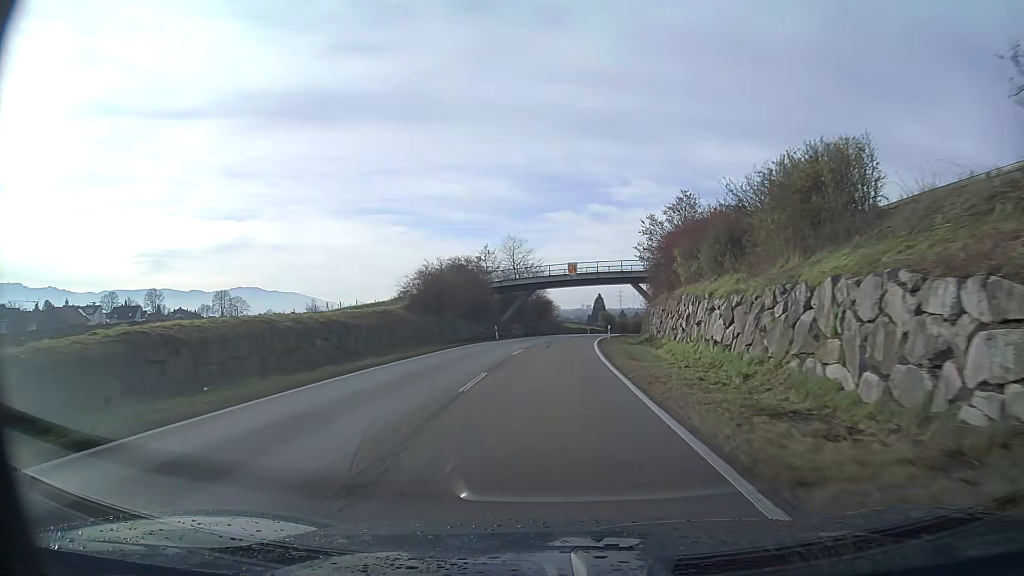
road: unclassified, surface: asphalt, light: Day
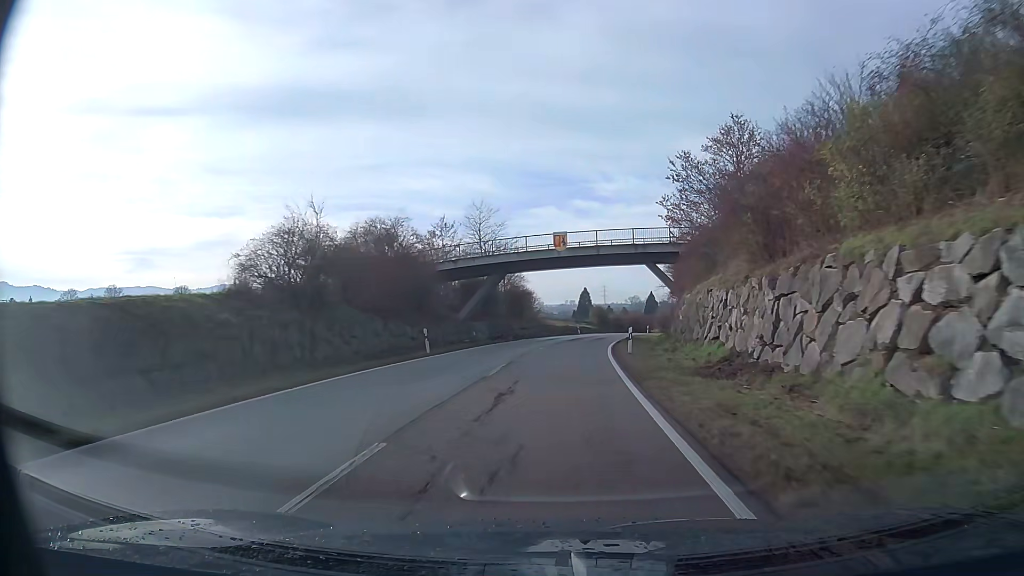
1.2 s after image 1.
(+0.3, +21.1) m; +2°
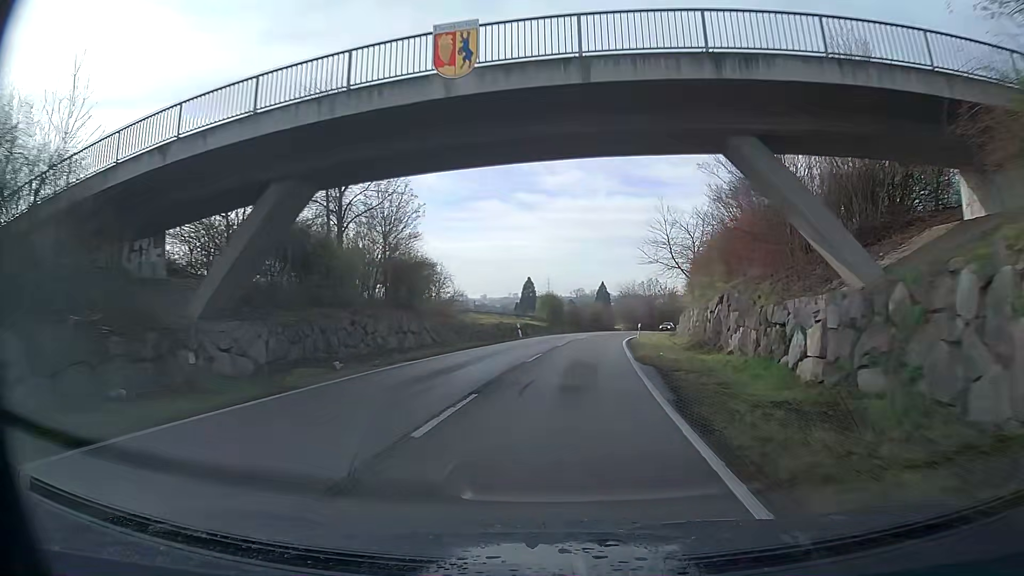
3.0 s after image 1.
(+1.2, +31.7) m; +5°
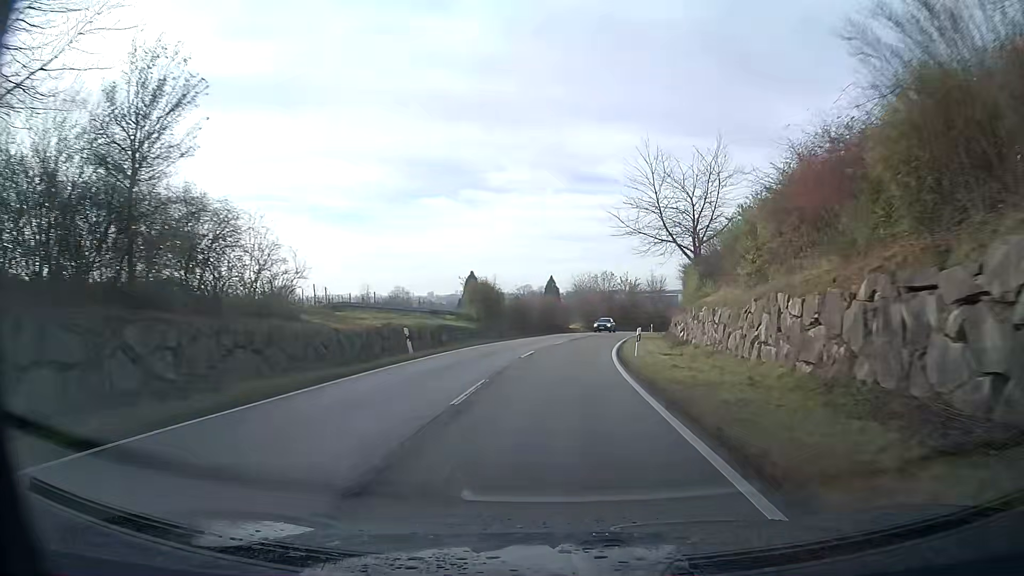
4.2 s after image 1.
(+0.6, +21.2) m; +4°
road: residential
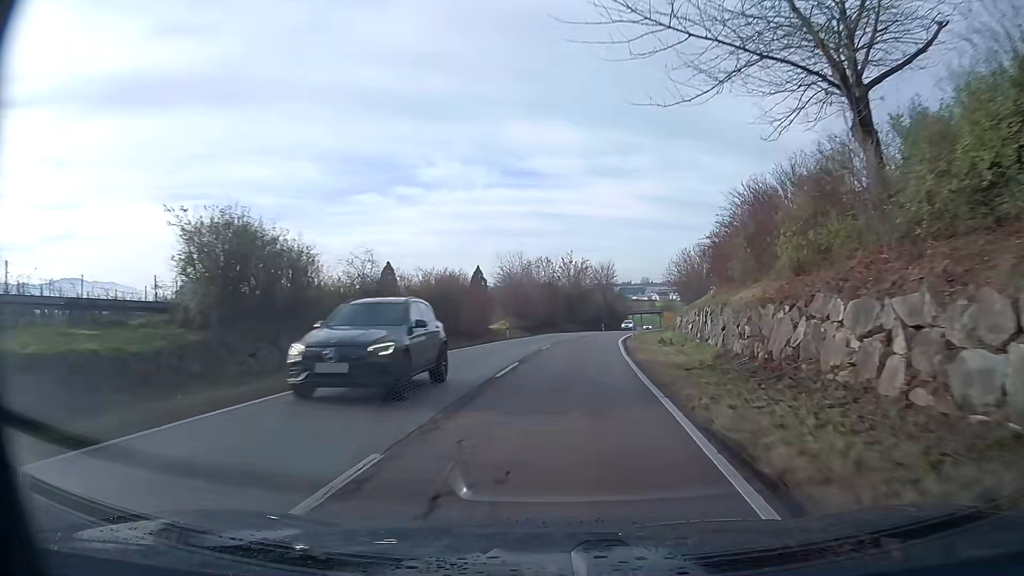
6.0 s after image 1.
(+1.8, +31.7) m; +6°
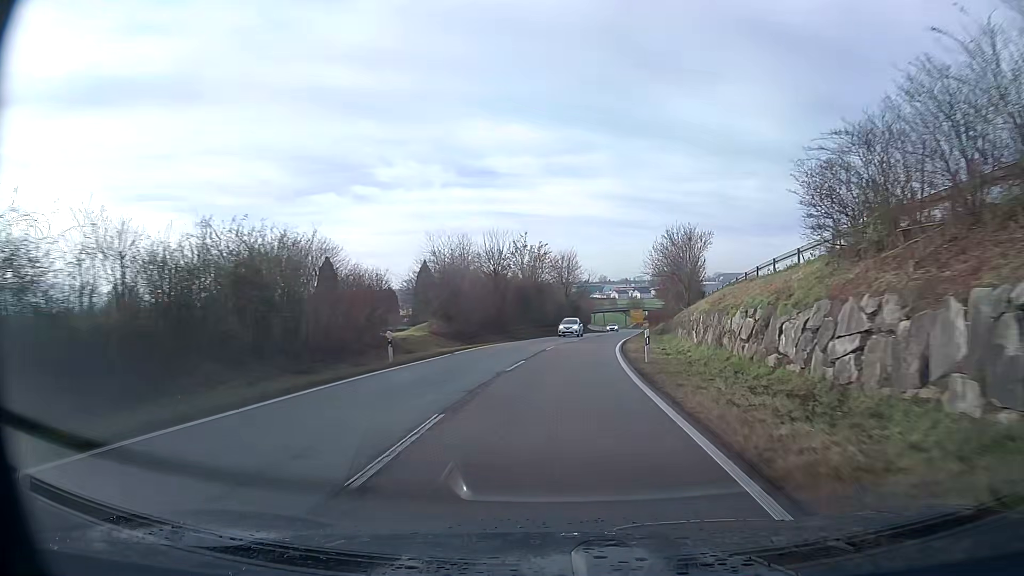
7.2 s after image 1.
(+0.7, +21.1) m; +4°
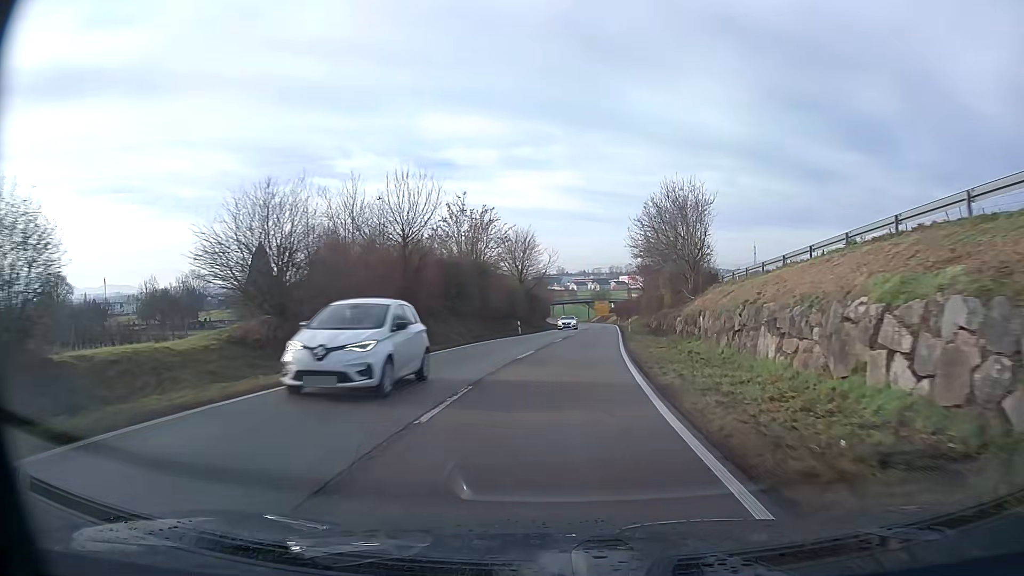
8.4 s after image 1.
(+0.7, +21.1) m; +3°
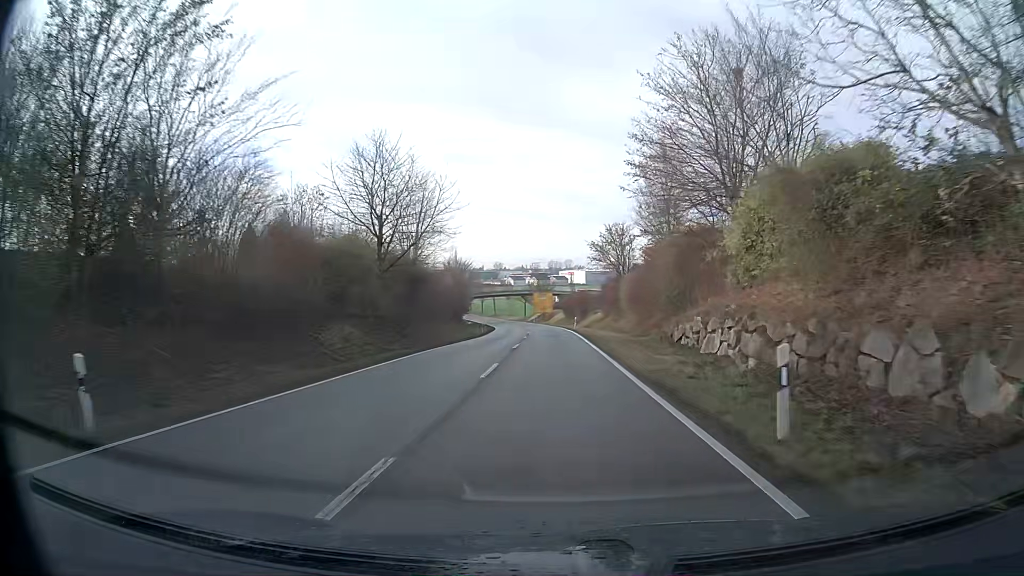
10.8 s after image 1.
(+2.1, +41.9) m; +5°
(0, +10) (0, +20) (0, +30) (0, +40) (-1, +50) (-1, +60) (-2, +70) (-3, +80) (-4, +90) (-5, +100) m
